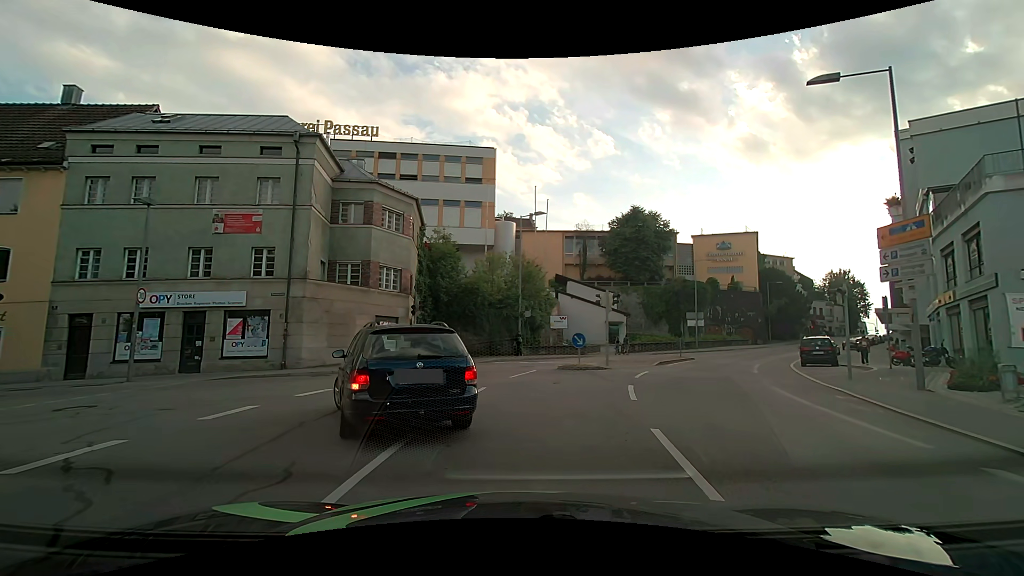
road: residential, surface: asphalt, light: Day
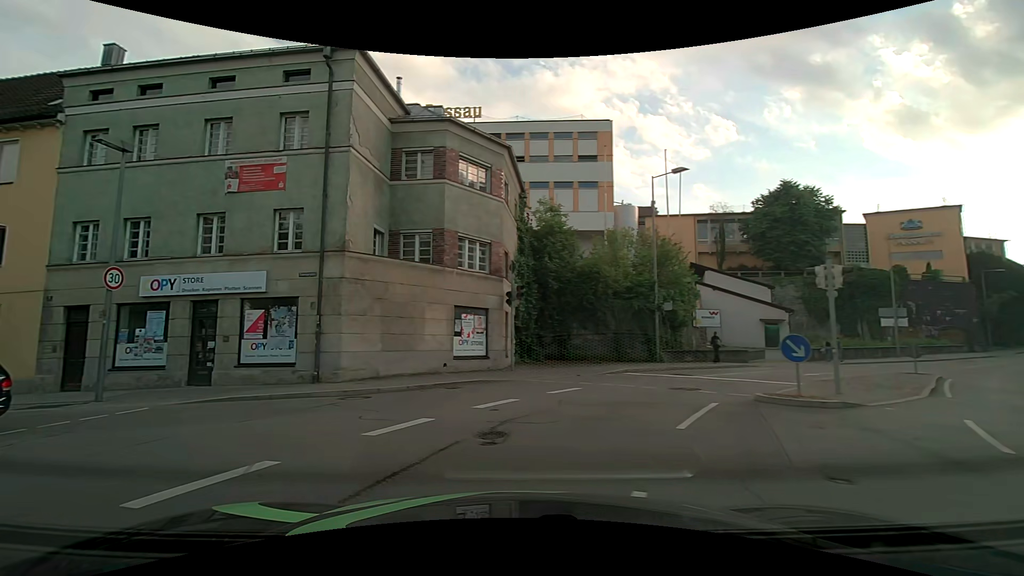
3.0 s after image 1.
(+0.2, +8.5) m; -9°
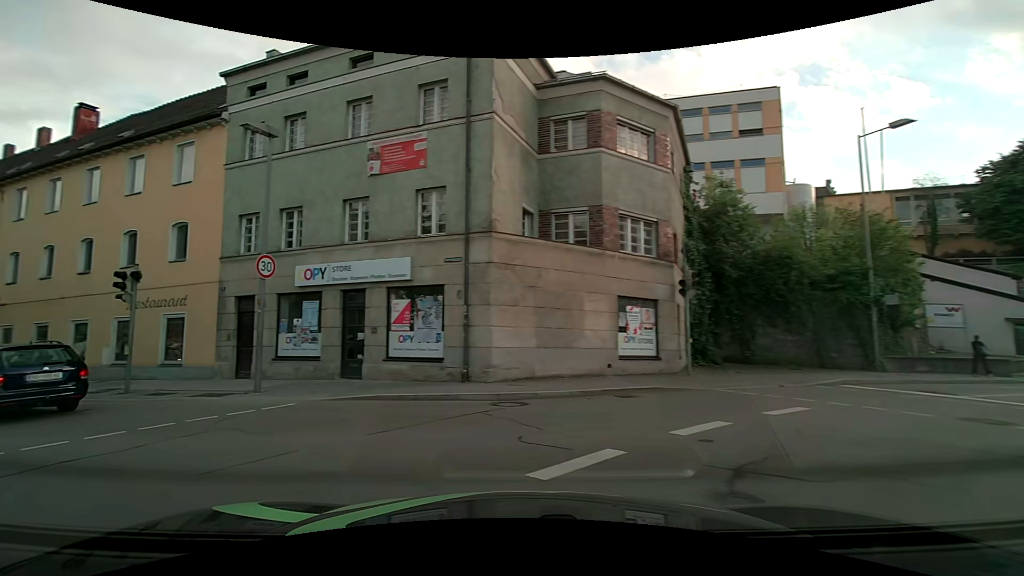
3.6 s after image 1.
(-0.4, +2.7) m; -16°
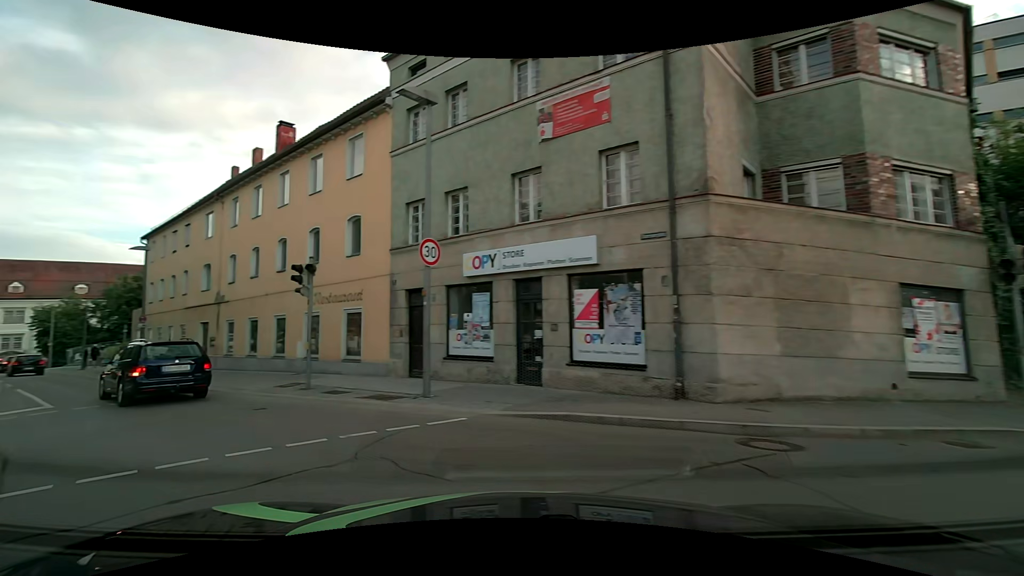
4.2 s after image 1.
(-0.5, +3.0) m; -19°
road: tertiary
